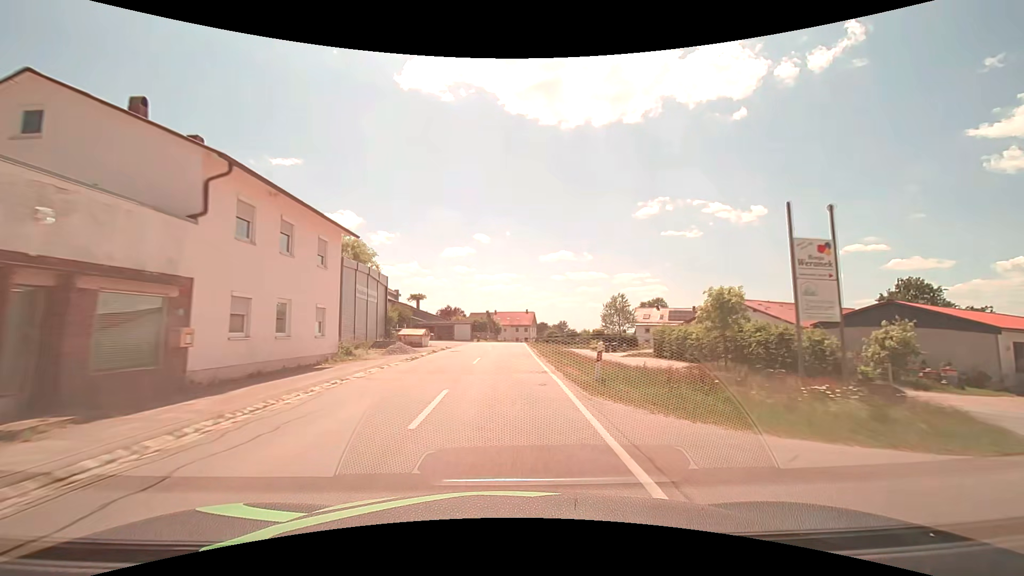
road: secondary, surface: asphalt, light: Day
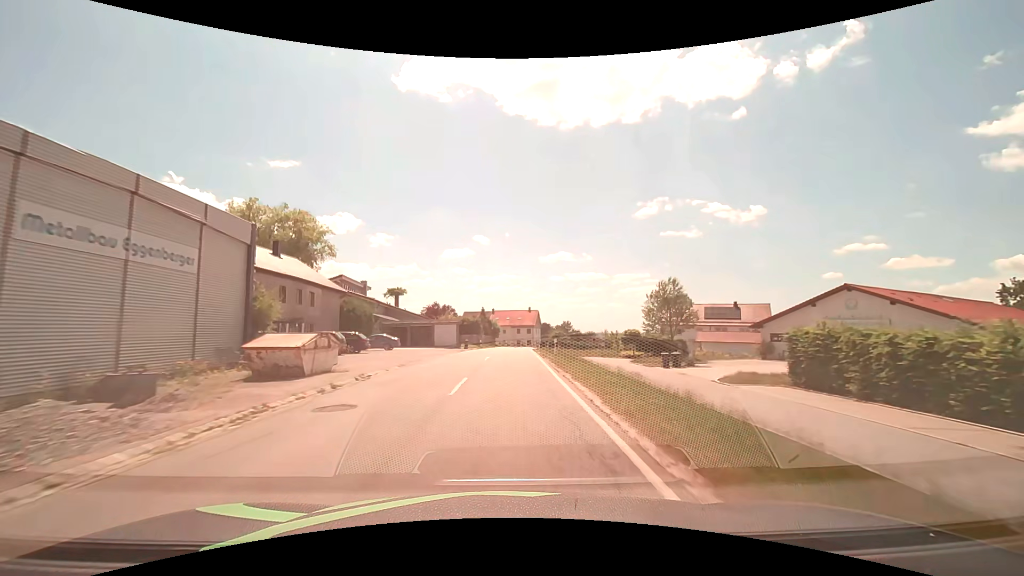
(0.0, +21.1) m; 0°
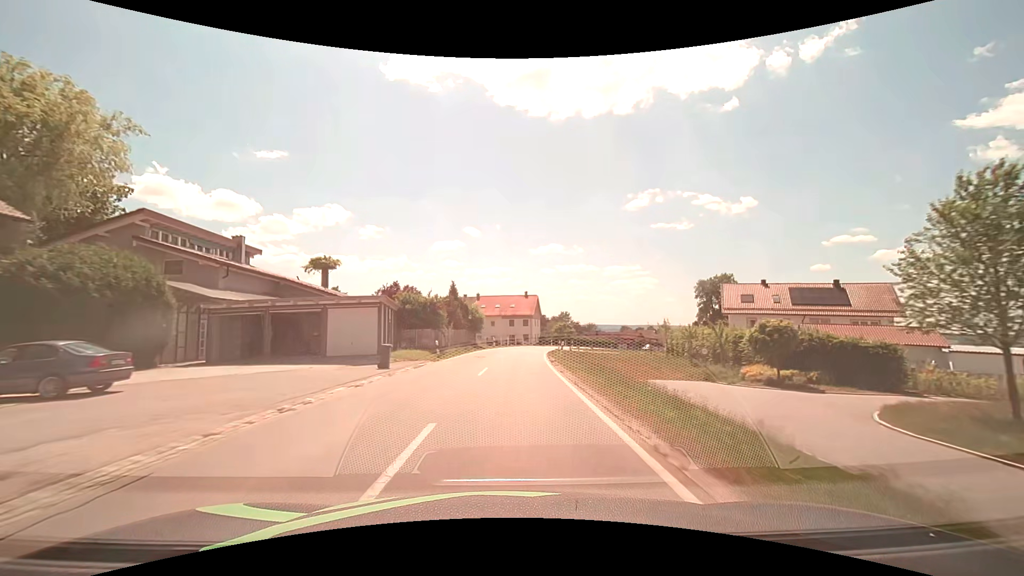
(+0.2, +31.7) m; +1°
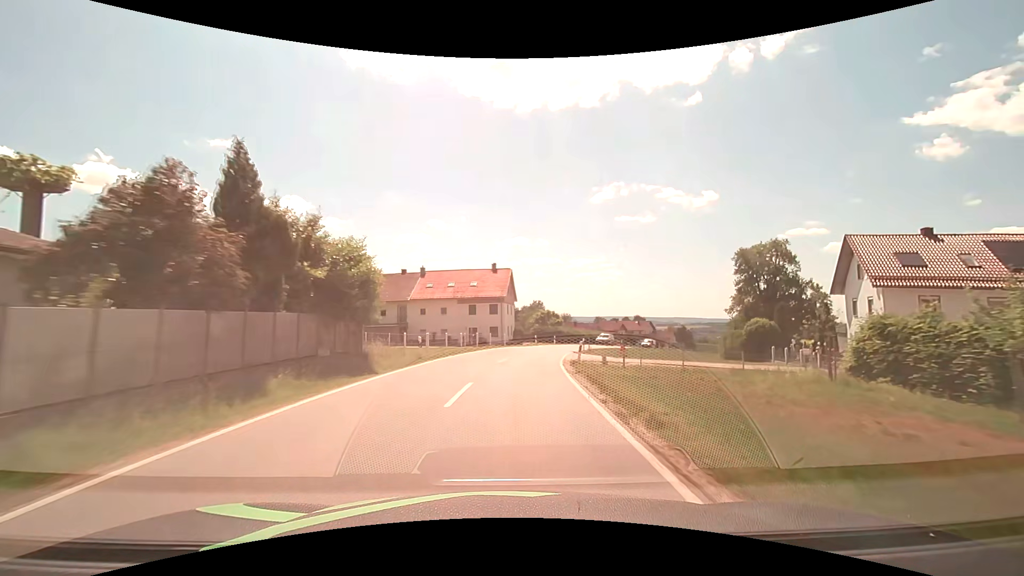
(+0.8, +32.0) m; +4°
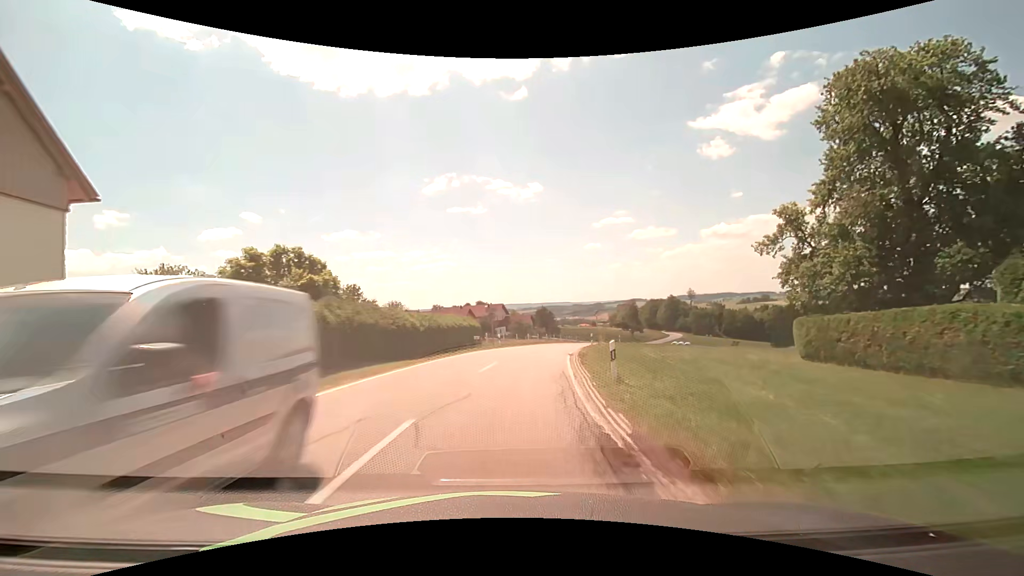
(+7.8, +53.0) m; +18°
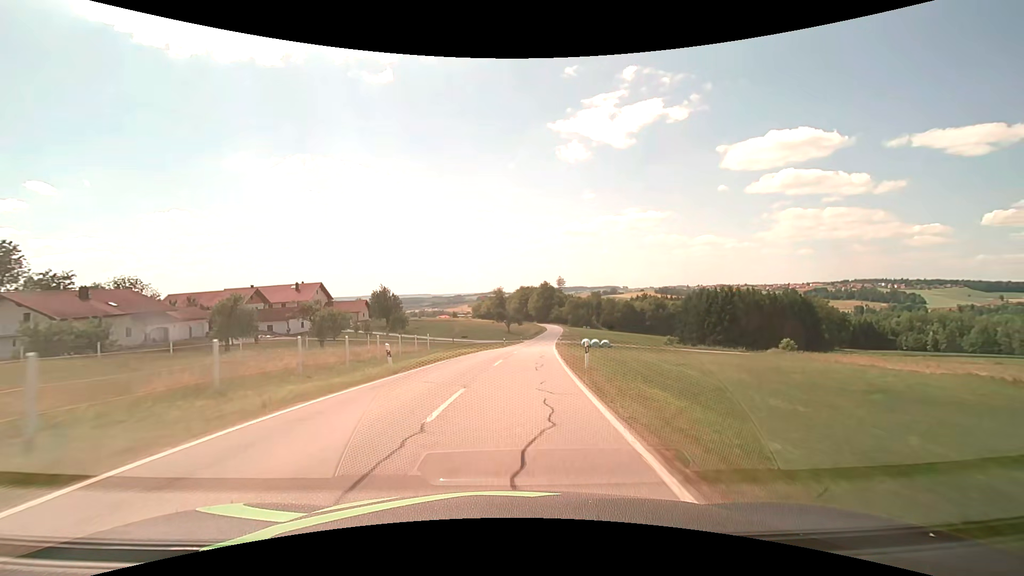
(+7.4, +53.3) m; +16°
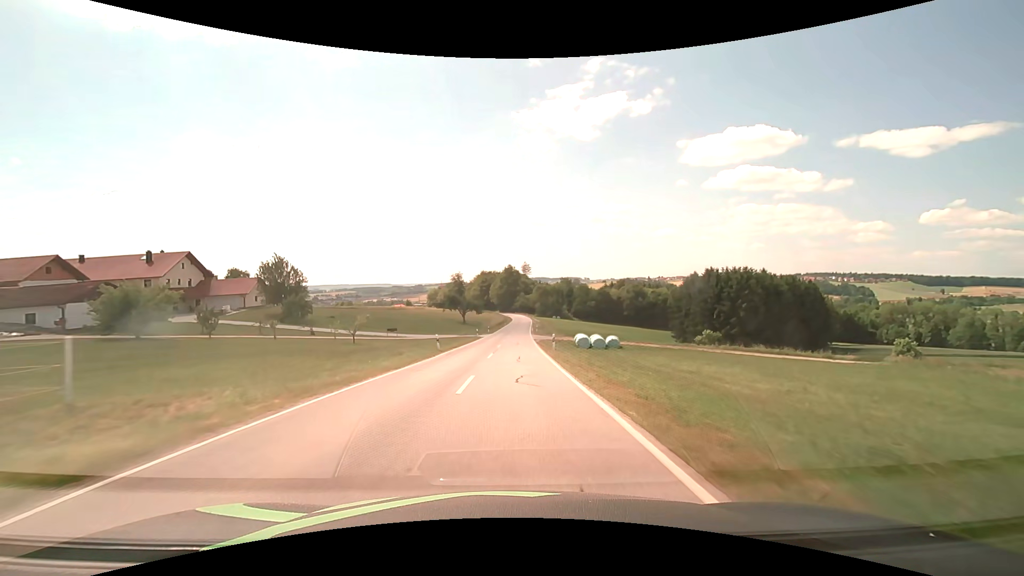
(+1.4, +32.2) m; +4°
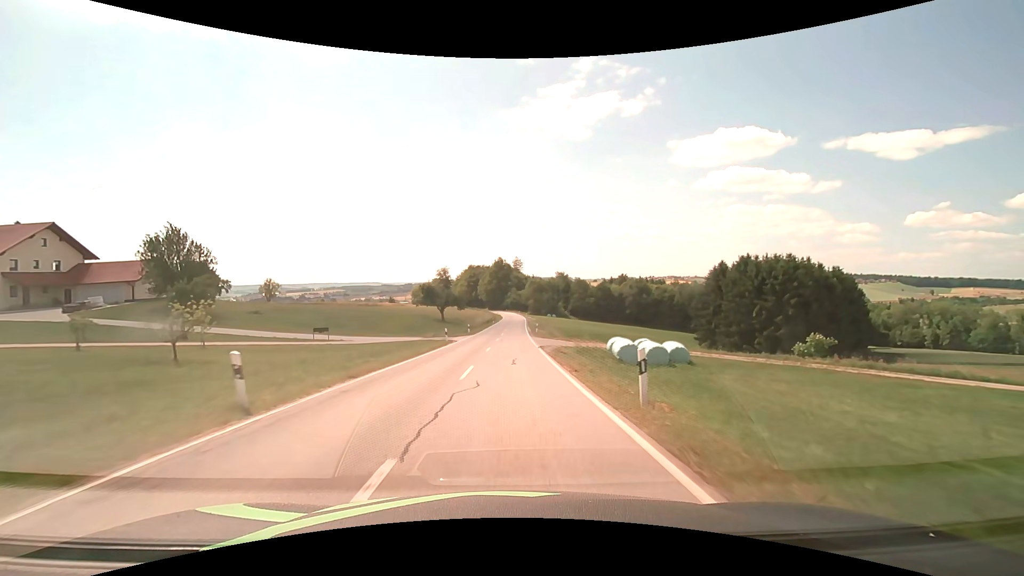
(+0.2, +21.4) m; +1°
(0, +10) (0, +20) (0, +30) (0, +40) (+1, +50) (+1, +60) (+1, +70) (+2, +80) (+2, +90) (+2, +100) m
